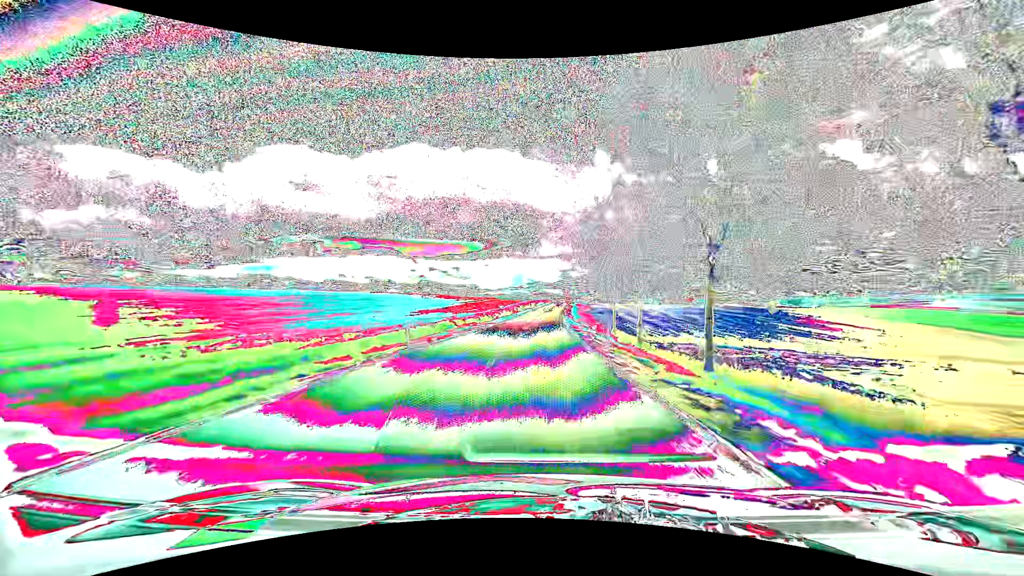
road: tertiary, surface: asphalt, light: Day
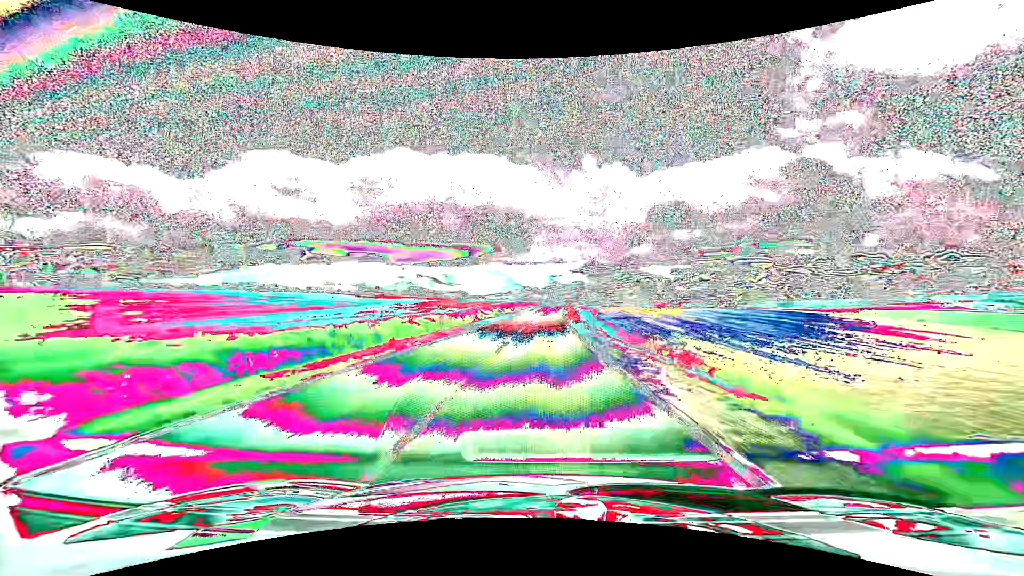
(+0.6, +45.9) m; +1°
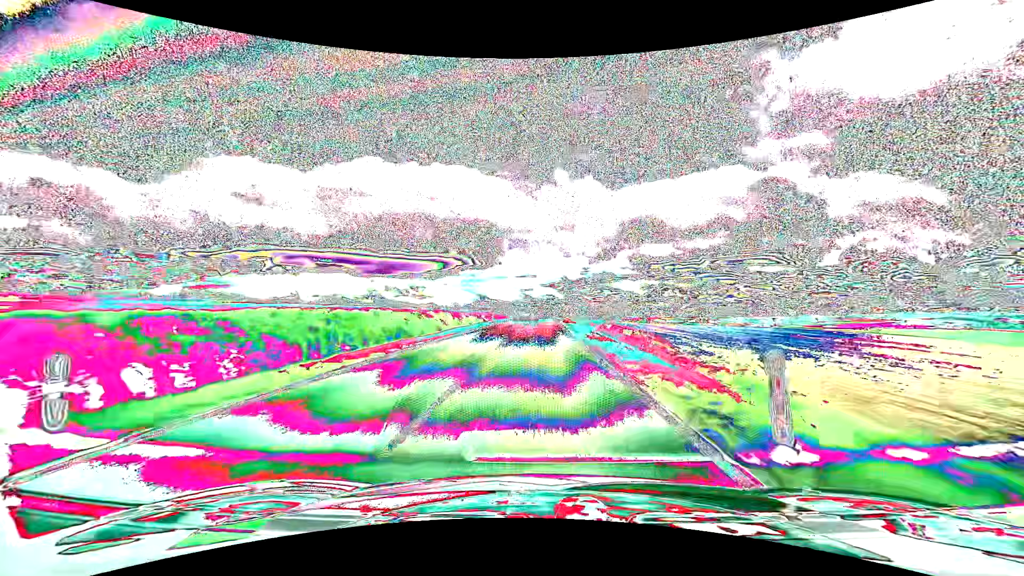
(+1.8, +71.9) m; +3°
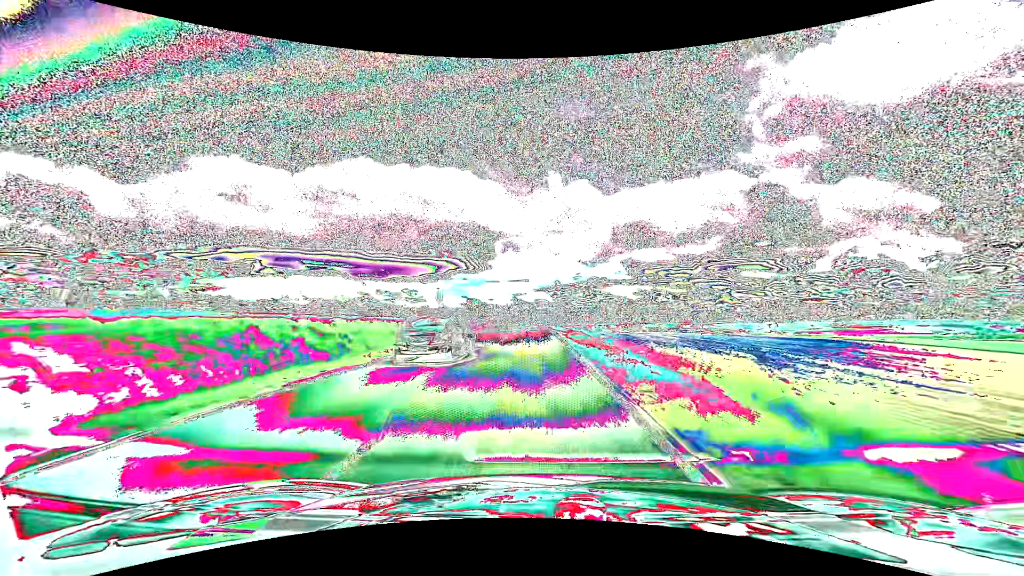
(+0.6, +53.1) m; +1°
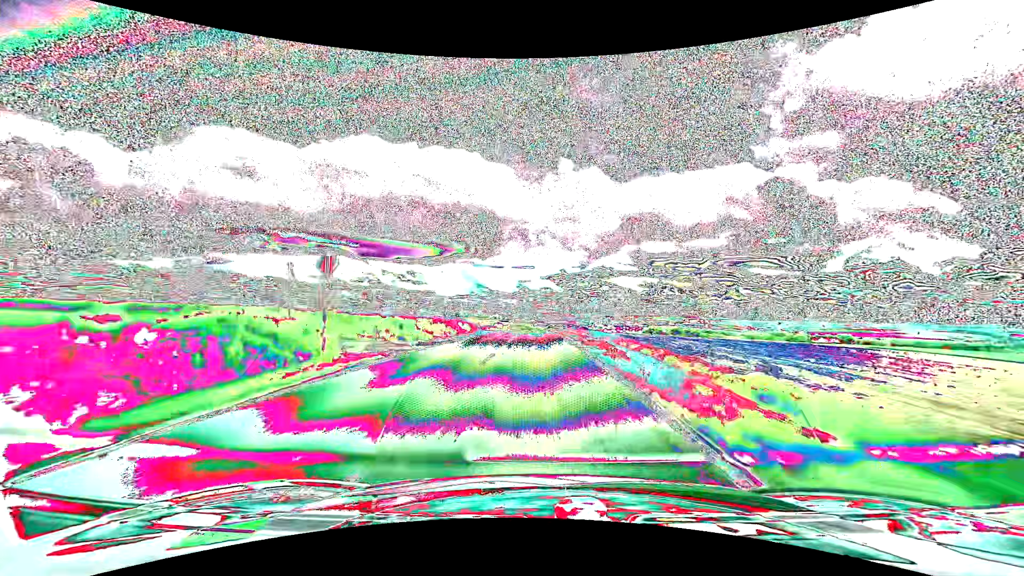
(-0.7, +62.4) m; -1°
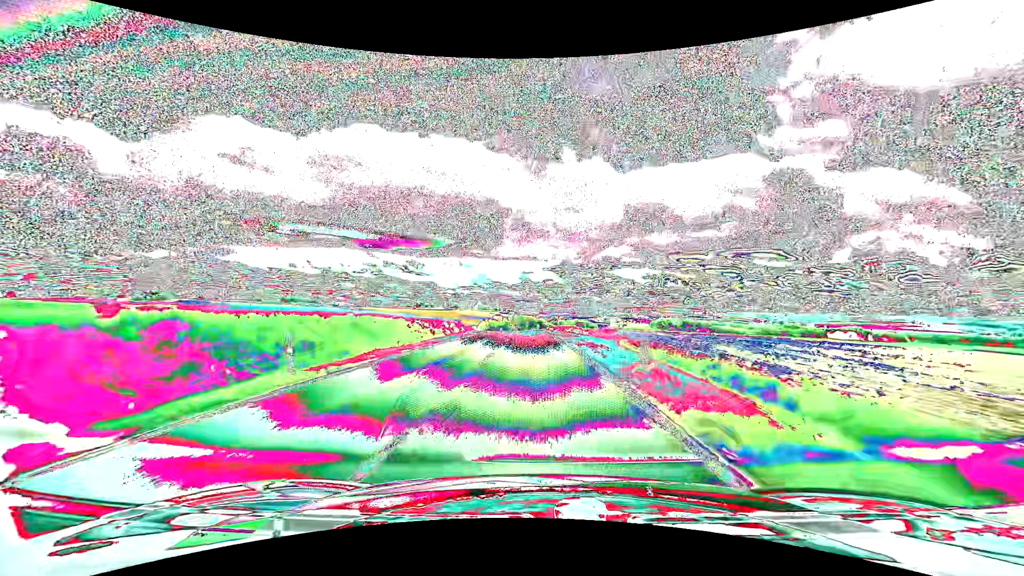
(0.0, +35.9) m; 0°
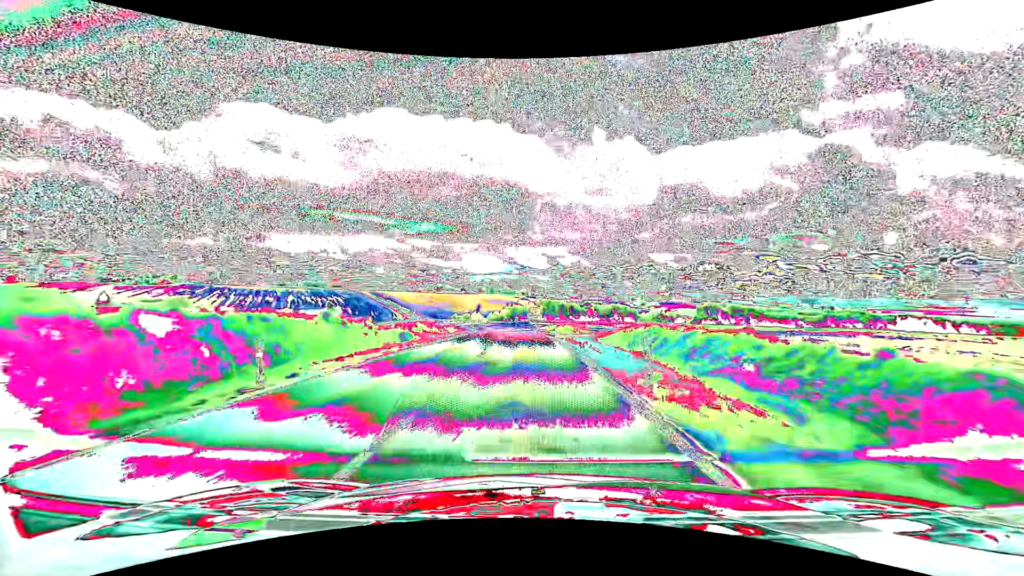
(-1.5, +61.0) m; -3°
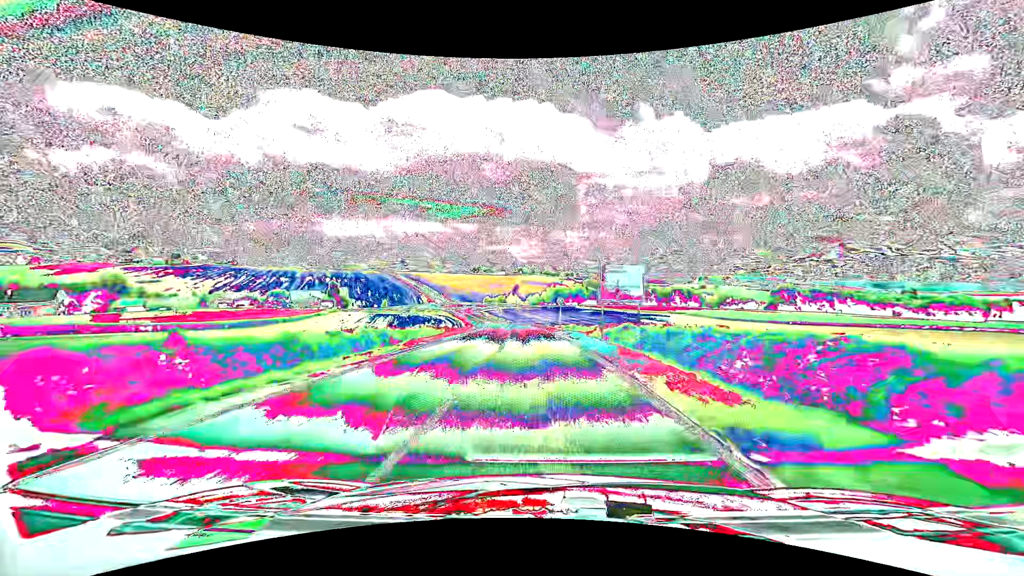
(-2.5, +59.7) m; -5°
(0, +10) (0, +20) (-1, +30) (-1, +40) (-2, +50) (-2, +60) (-3, +70) (-4, +80) (-5, +90) (-6, +100) m
